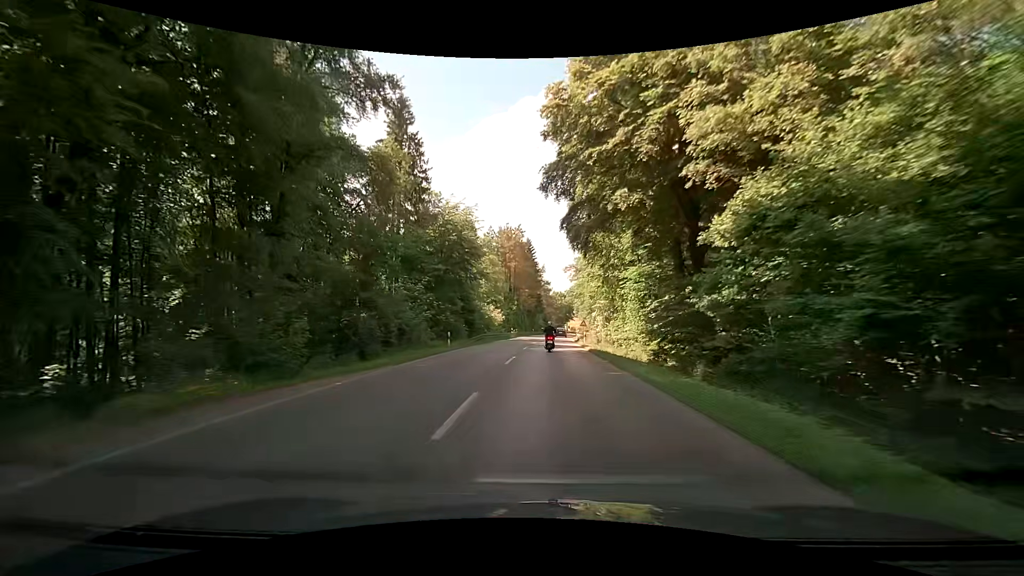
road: secondary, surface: asphalt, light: Day
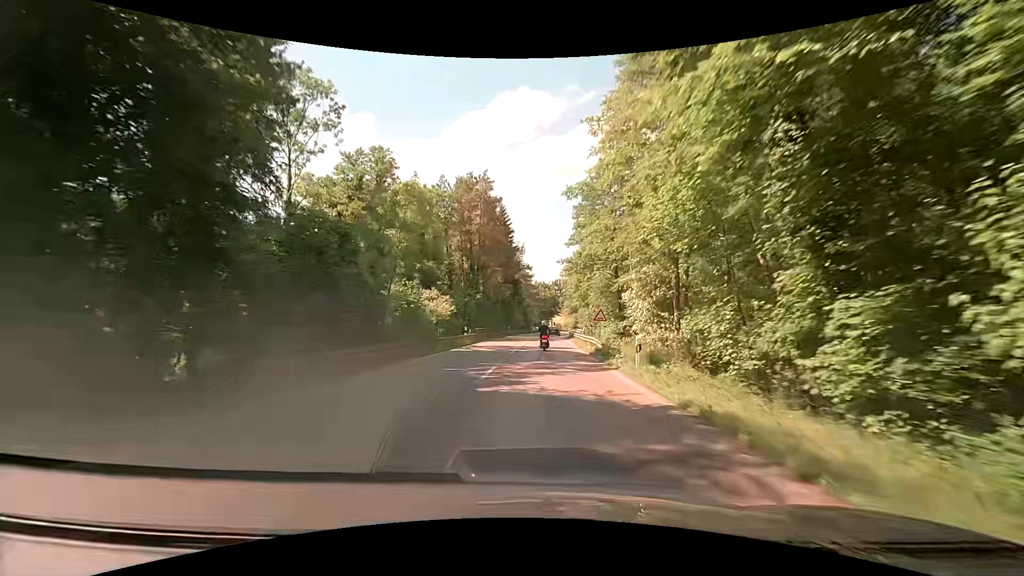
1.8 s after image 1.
(+0.3, +29.6) m; +2°
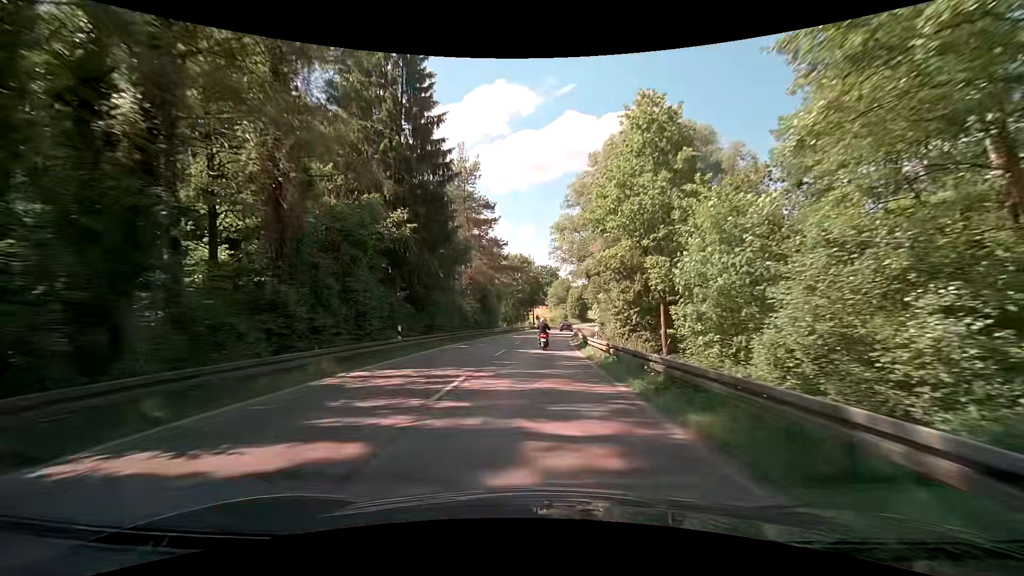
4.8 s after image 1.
(+1.1, +51.5) m; +2°
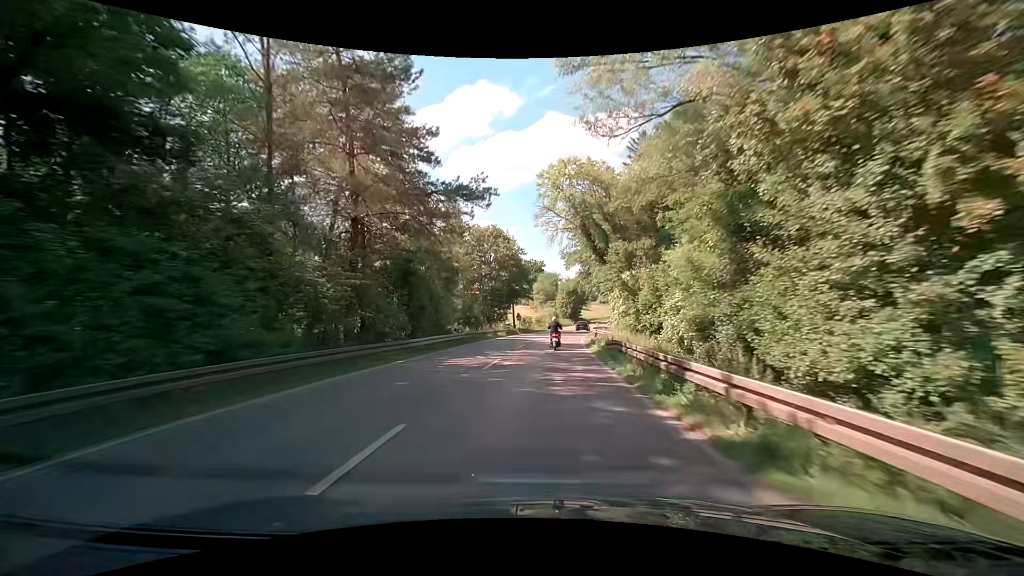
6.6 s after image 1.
(+0.6, +30.1) m; +3°
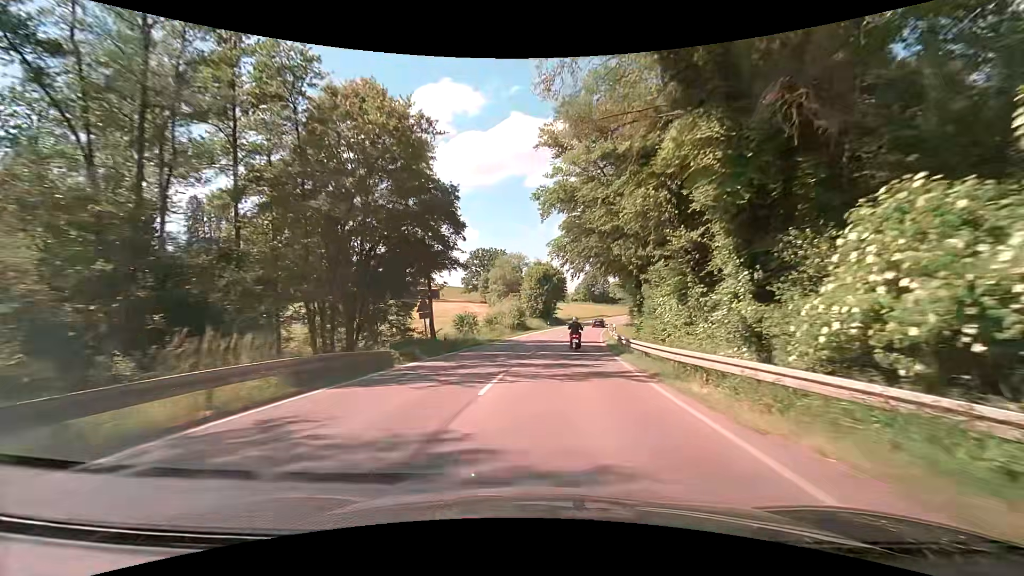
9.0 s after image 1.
(+0.5, +41.5) m; +3°
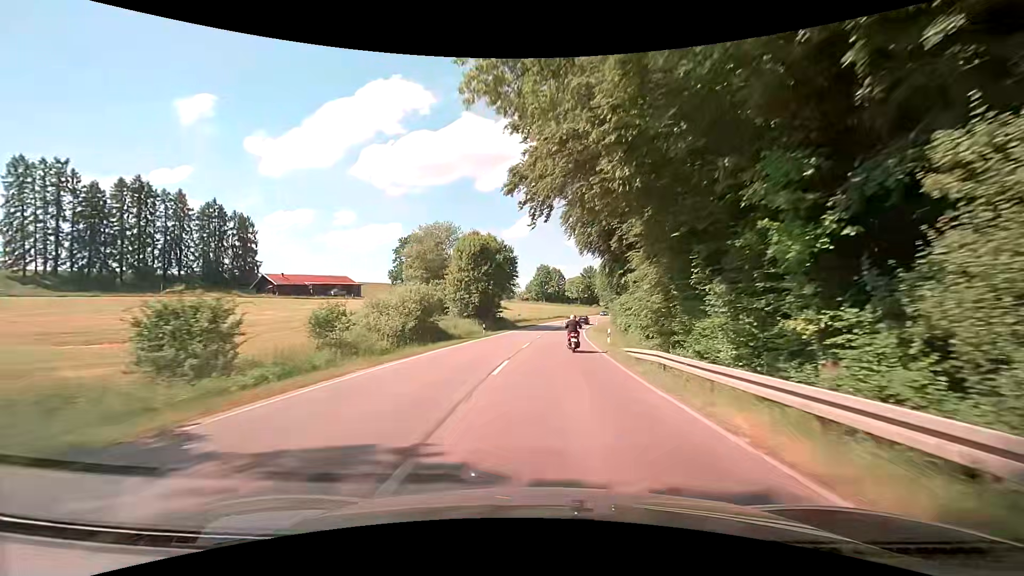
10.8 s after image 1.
(+1.6, +32.4) m; +6°
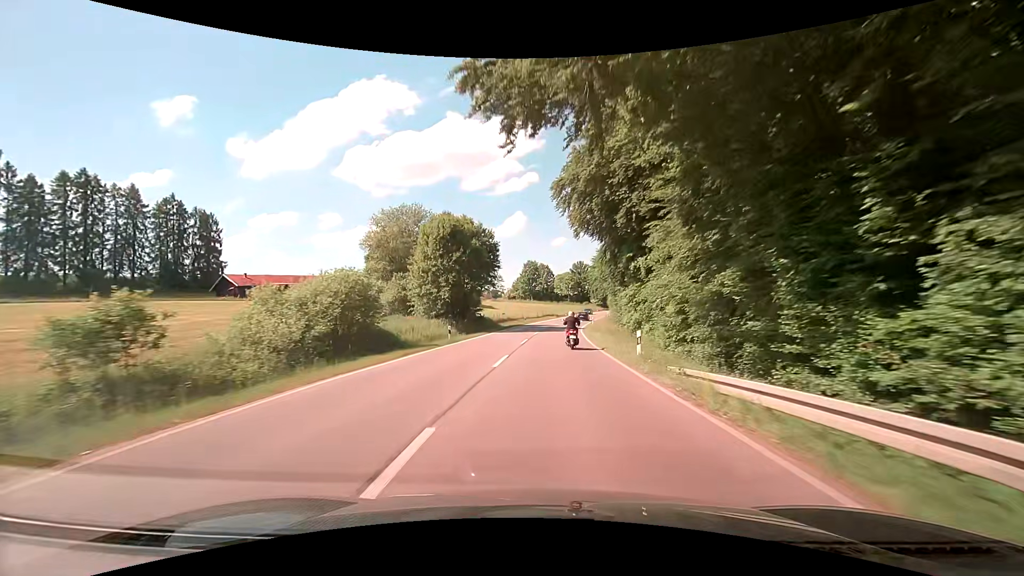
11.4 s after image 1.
(+0.2, +10.7) m; +2°
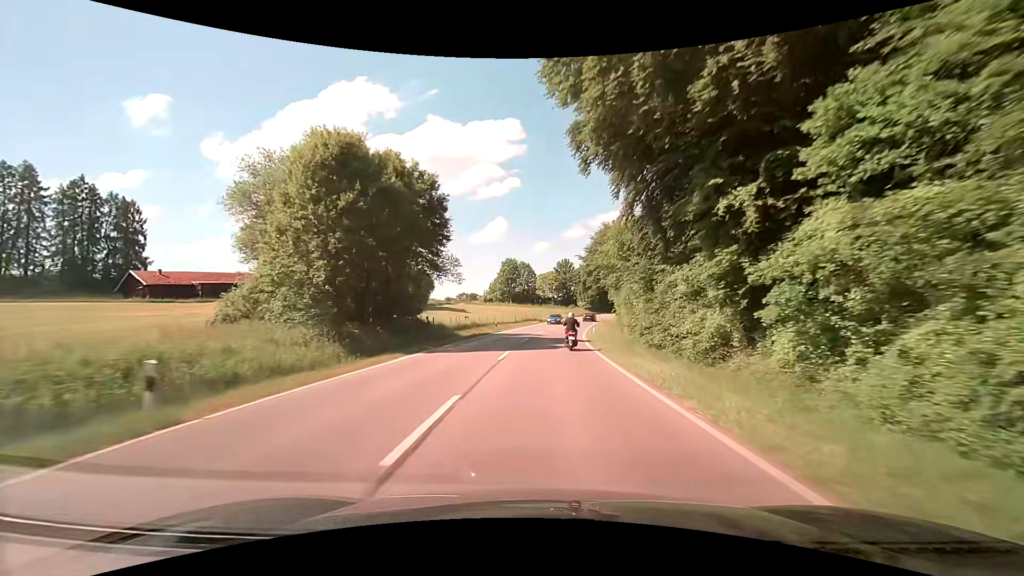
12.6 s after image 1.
(+0.3, +21.0) m; +2°
(0, +10) (0, +20) (+1, +30) (+1, +40) (+2, +50) (+4, +60) (+5, +70) (+7, +80) (+9, +89) (+11, +99) m
